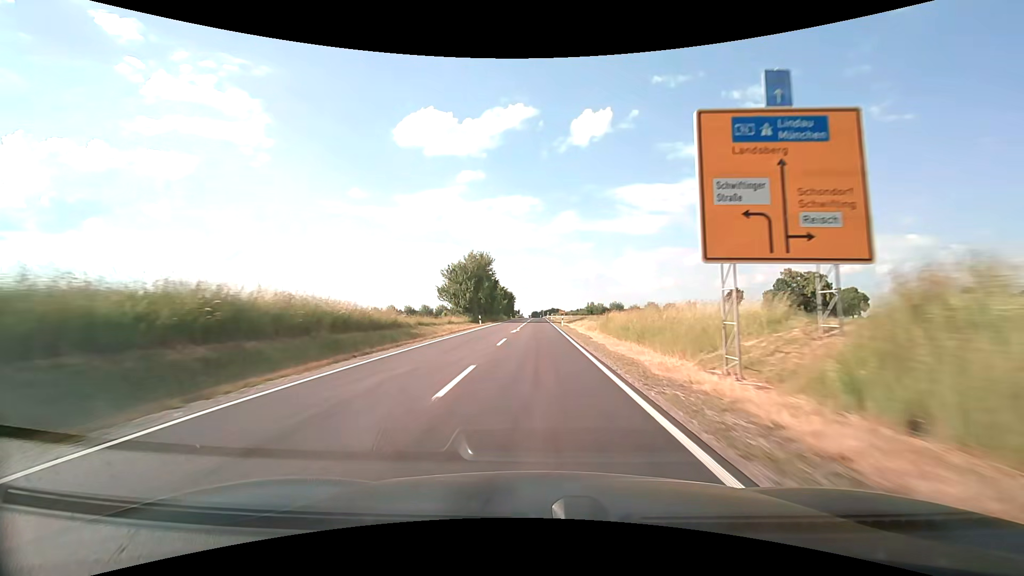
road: secondary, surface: asphalt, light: Day
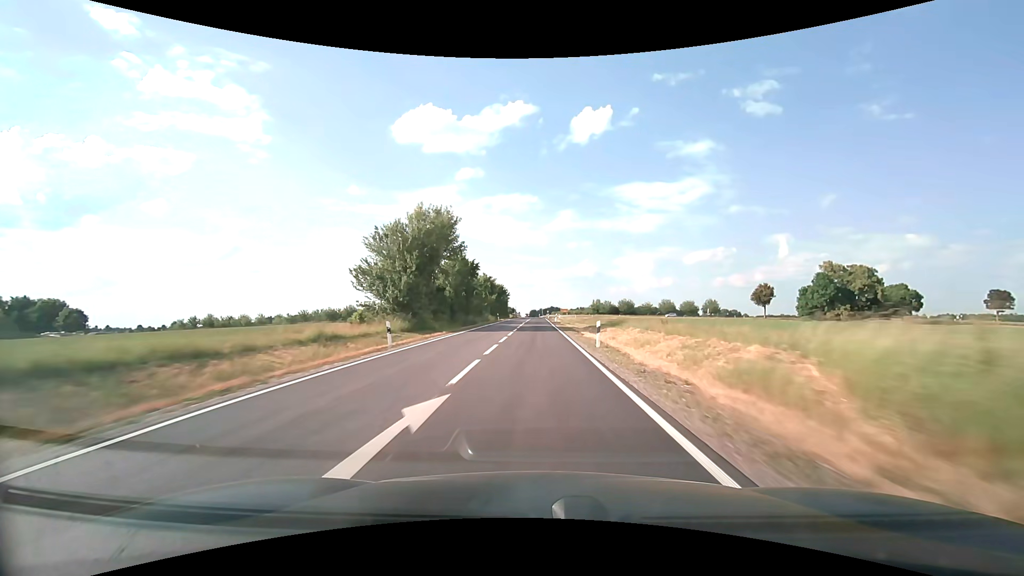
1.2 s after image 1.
(0.0, +29.0) m; 0°
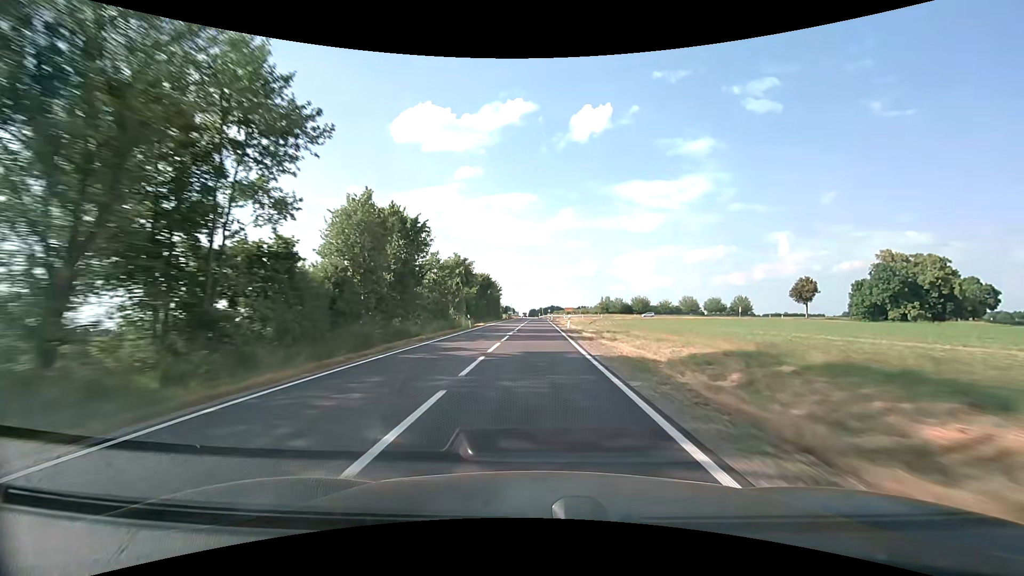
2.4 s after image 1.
(0.0, +29.0) m; 0°
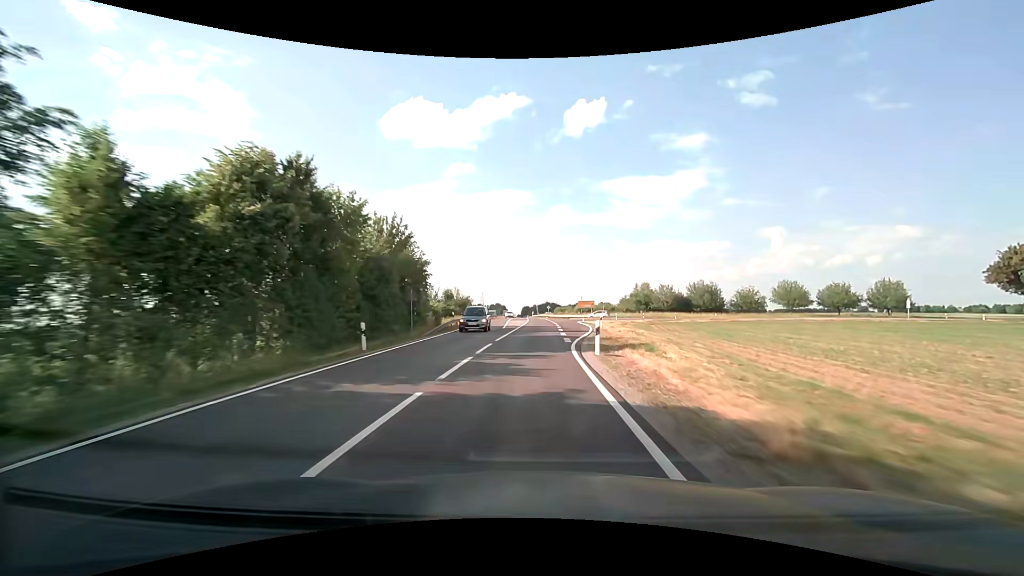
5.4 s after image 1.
(+0.4, +72.5) m; +1°
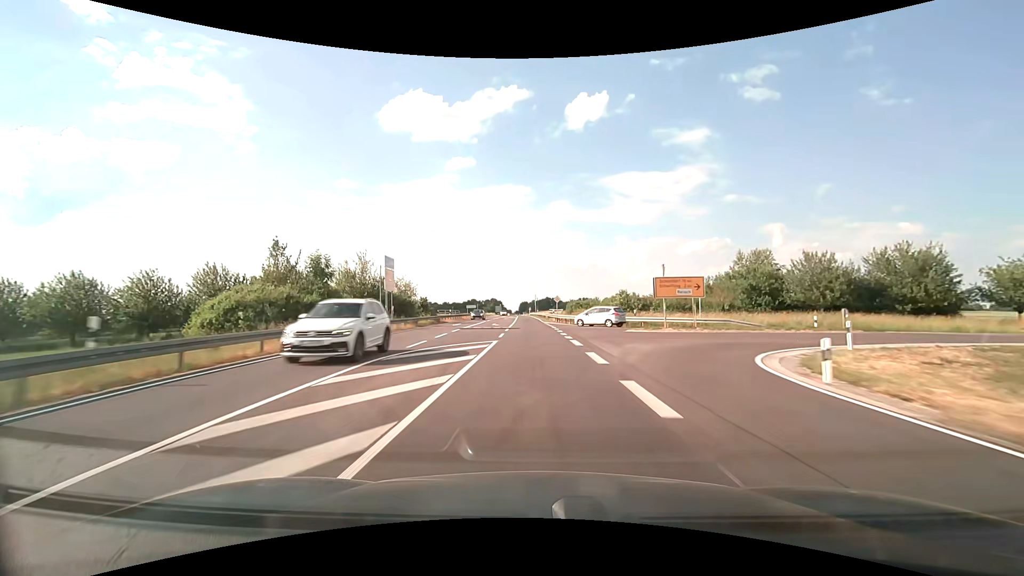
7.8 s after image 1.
(+0.1, +56.9) m; 0°
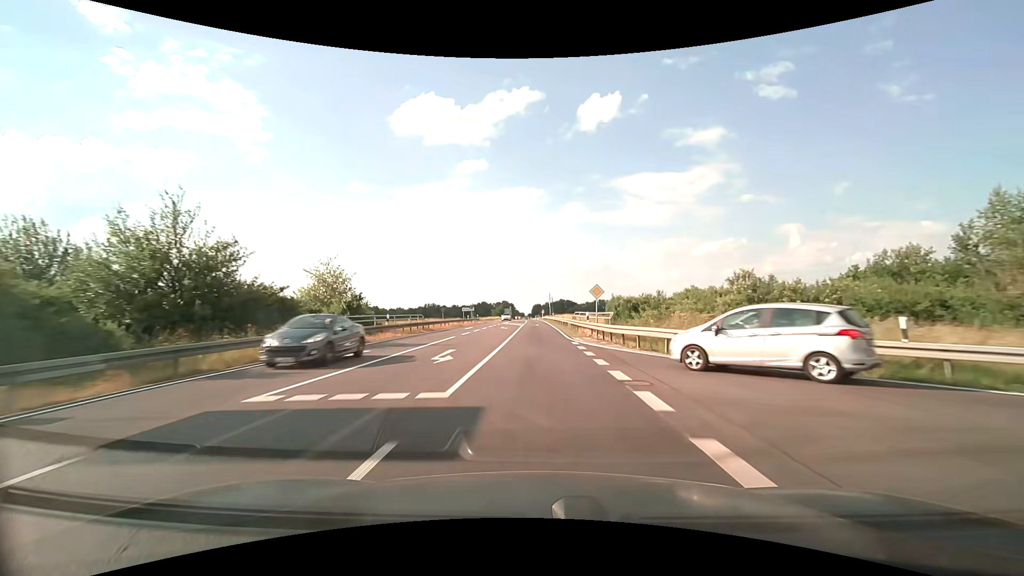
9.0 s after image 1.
(-0.3, +27.9) m; -1°
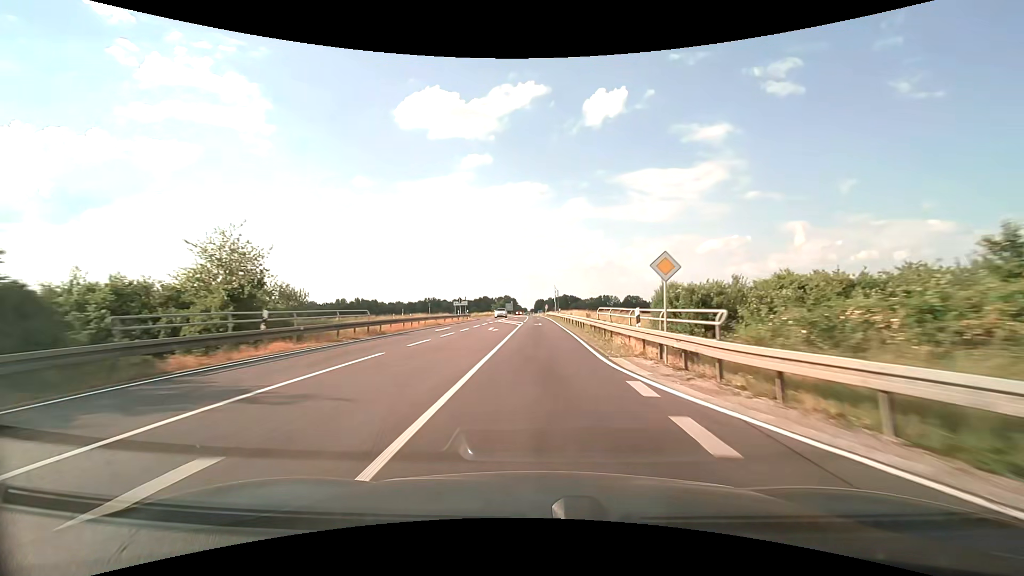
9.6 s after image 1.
(-0.1, +13.8) m; -1°
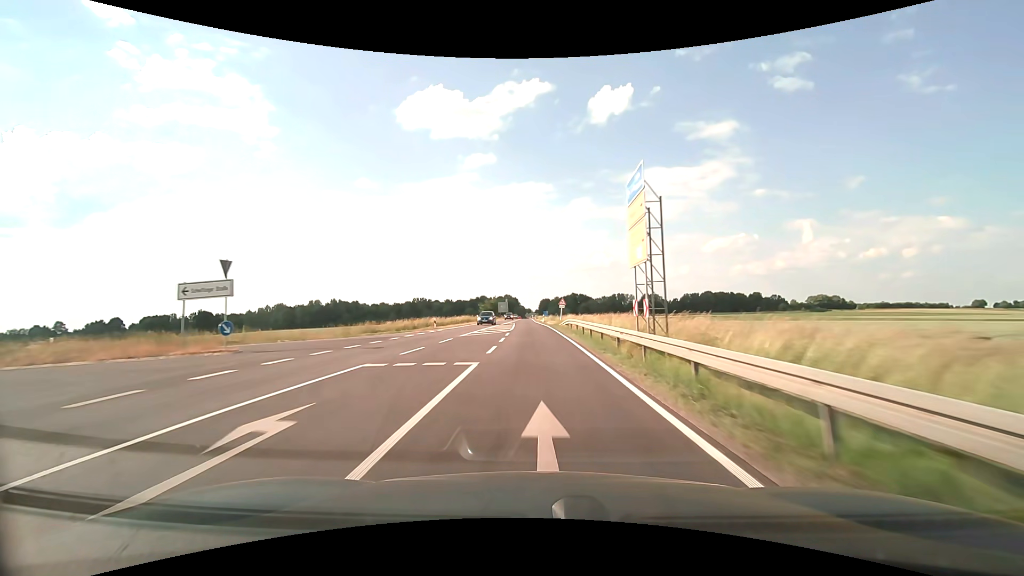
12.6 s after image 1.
(+0.1, +69.2) m; -1°
(0, +10) (0, +20) (0, +30) (0, +40) (-1, +50) (-1, +60) (-1, +70) (-2, +80) (-2, +90) (-2, +100) m
